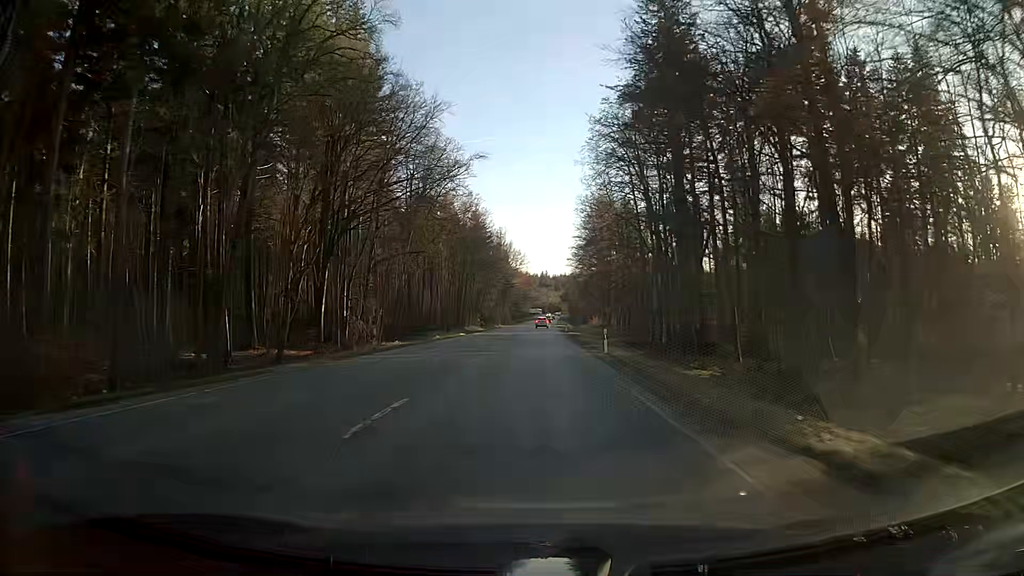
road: secondary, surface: asphalt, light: Day
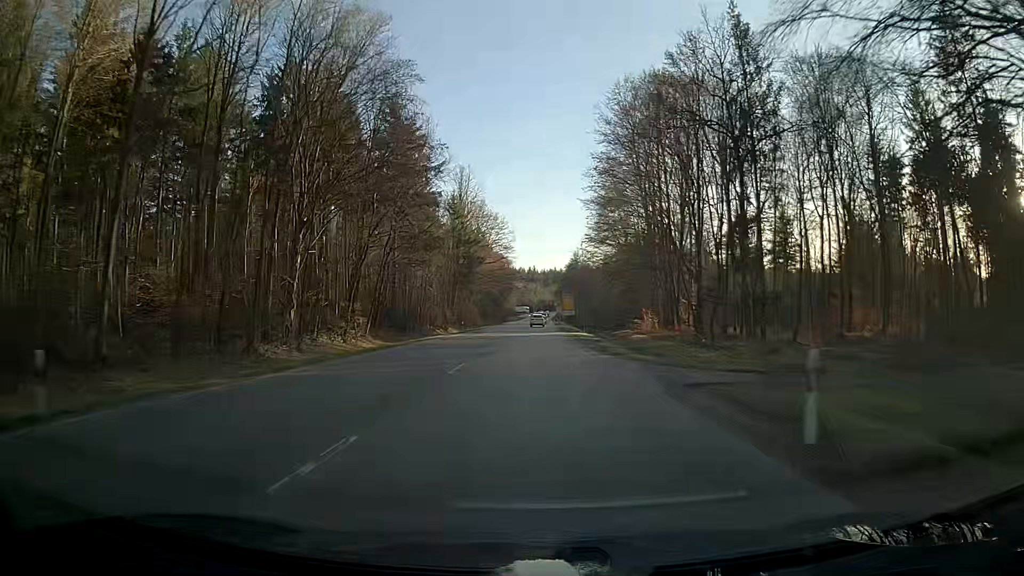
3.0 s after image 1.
(+0.5, +75.9) m; +1°
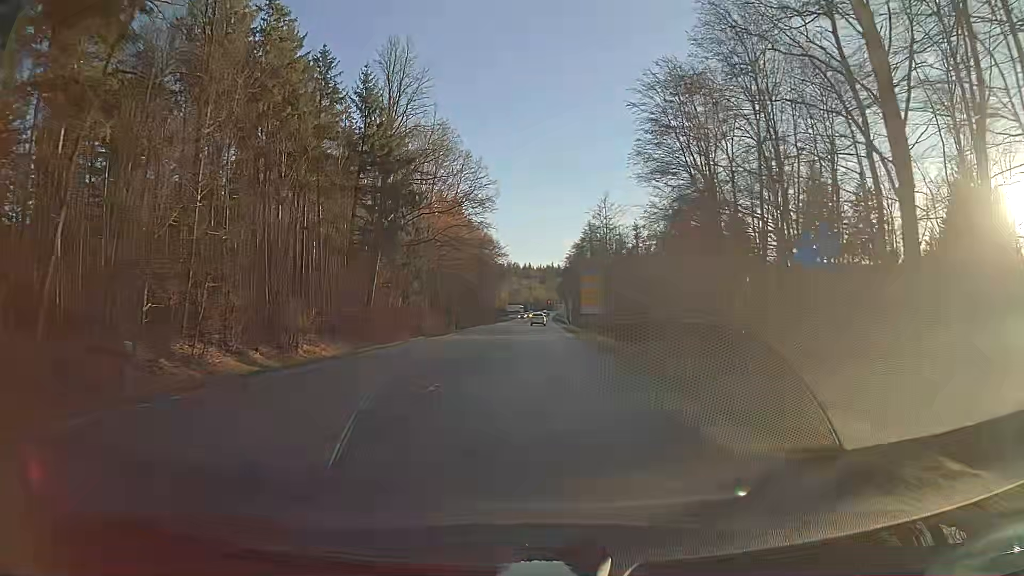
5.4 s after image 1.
(0.0, +53.6) m; -1°
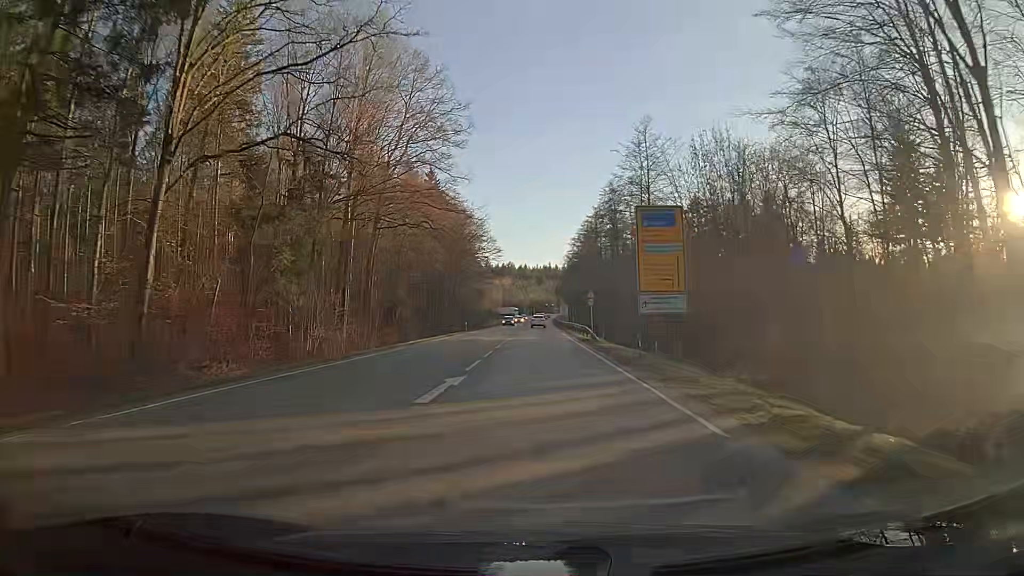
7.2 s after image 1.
(+0.6, +34.9) m; +2°
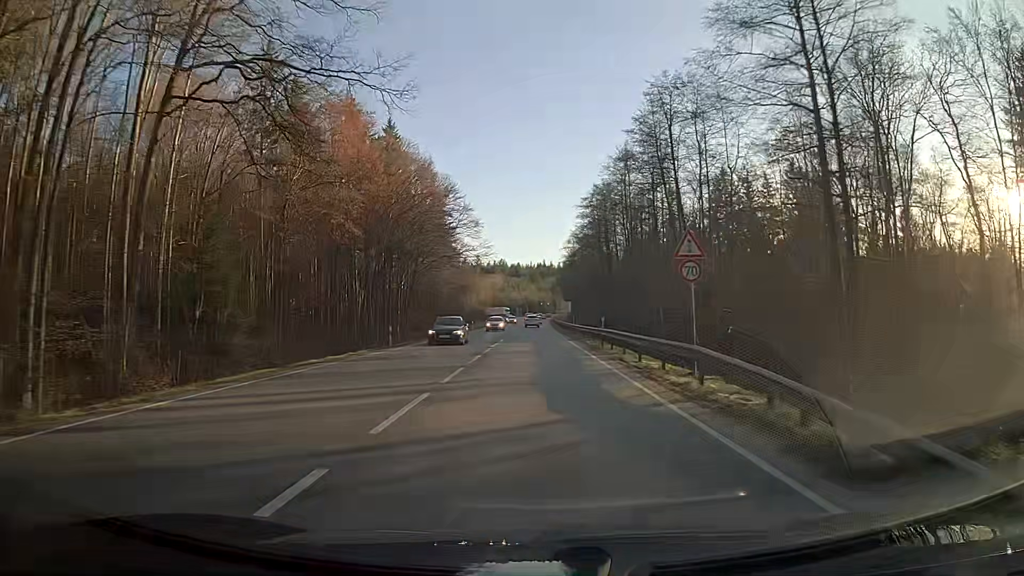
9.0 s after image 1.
(+0.1, +33.2) m; 0°
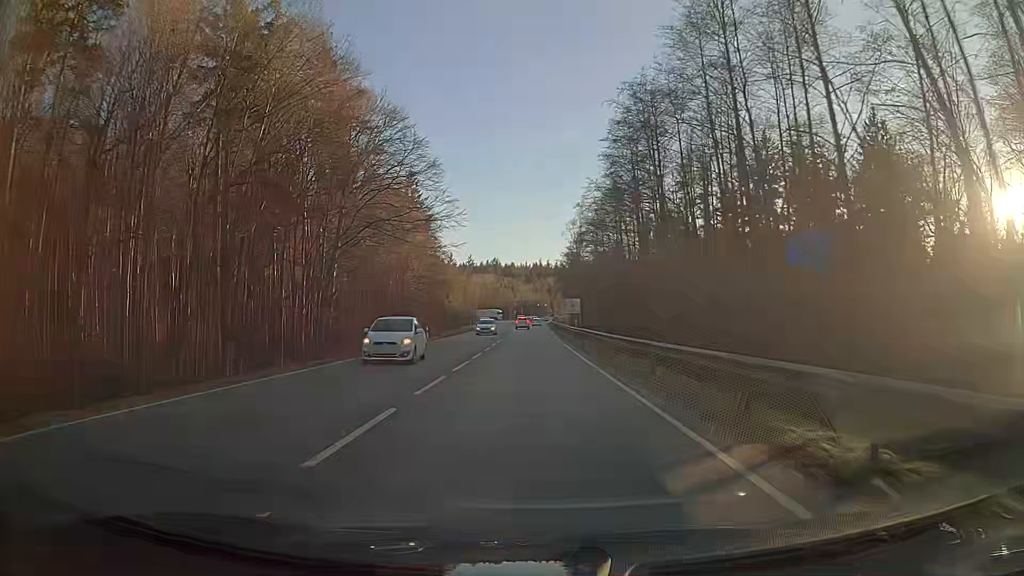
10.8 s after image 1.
(+0.1, +31.8) m; 0°
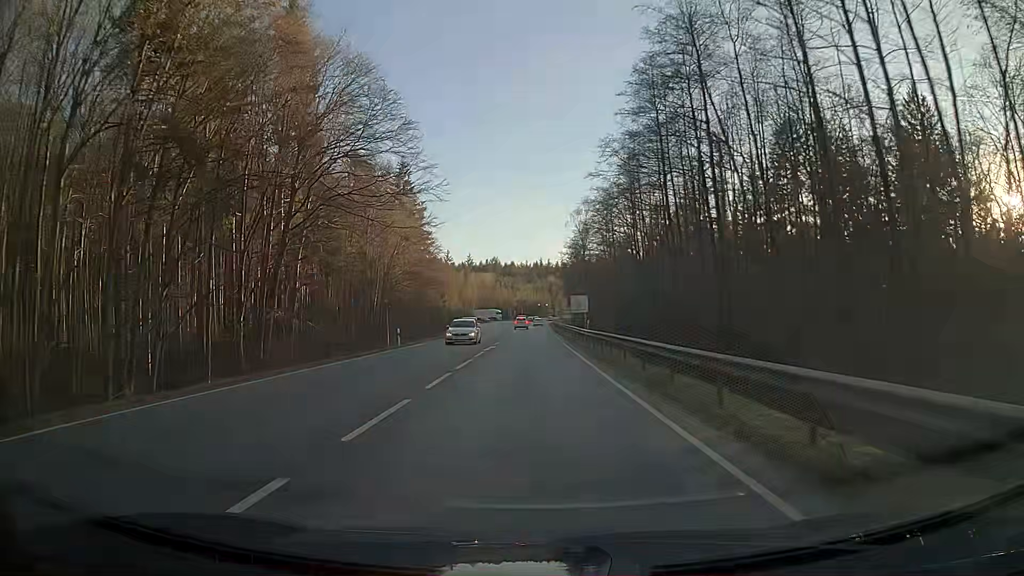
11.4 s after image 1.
(0.0, +10.6) m; 0°
